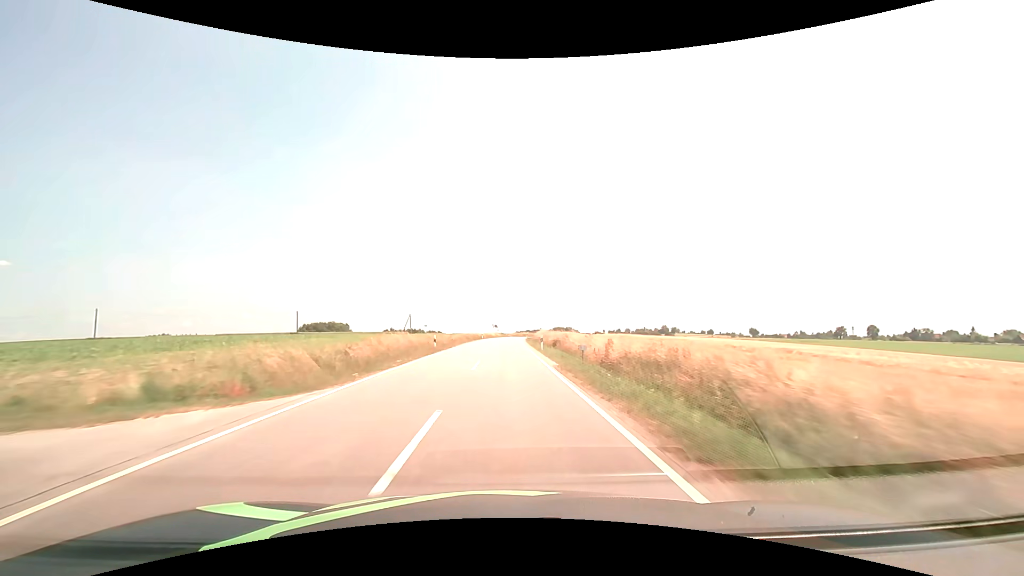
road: tertiary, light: Day
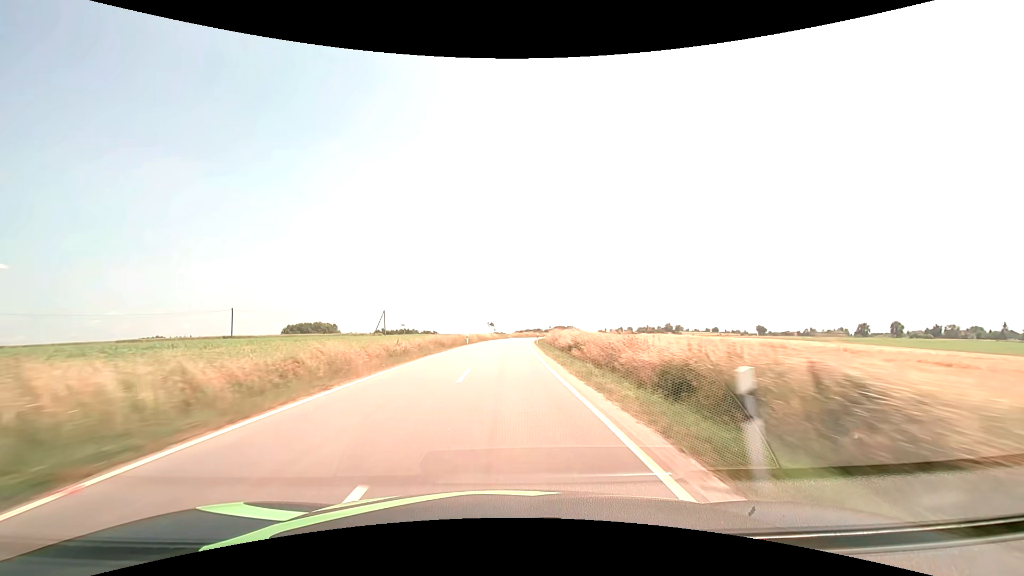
(+0.1, +28.2) m; 0°
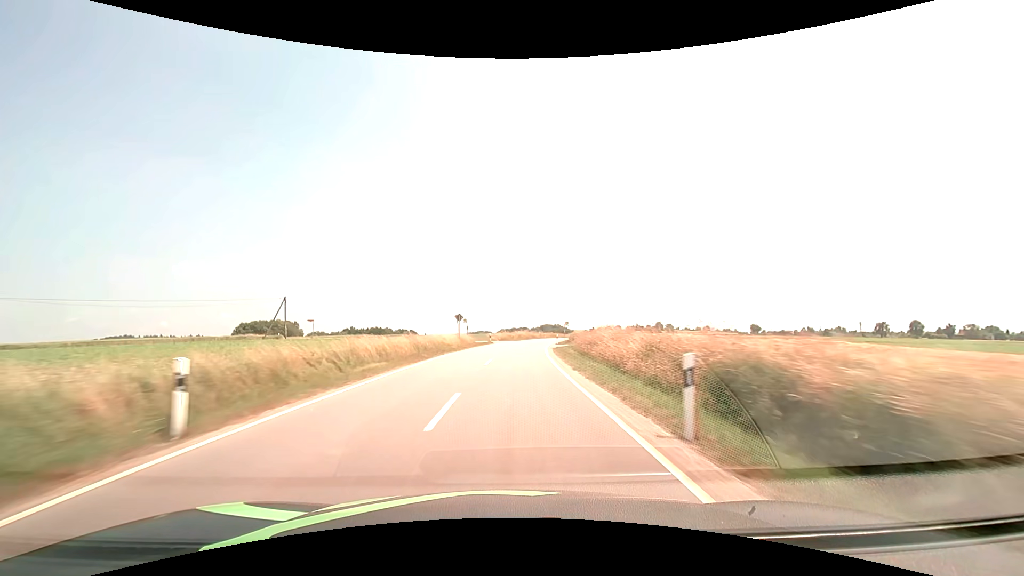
(+0.2, +42.4) m; +1°
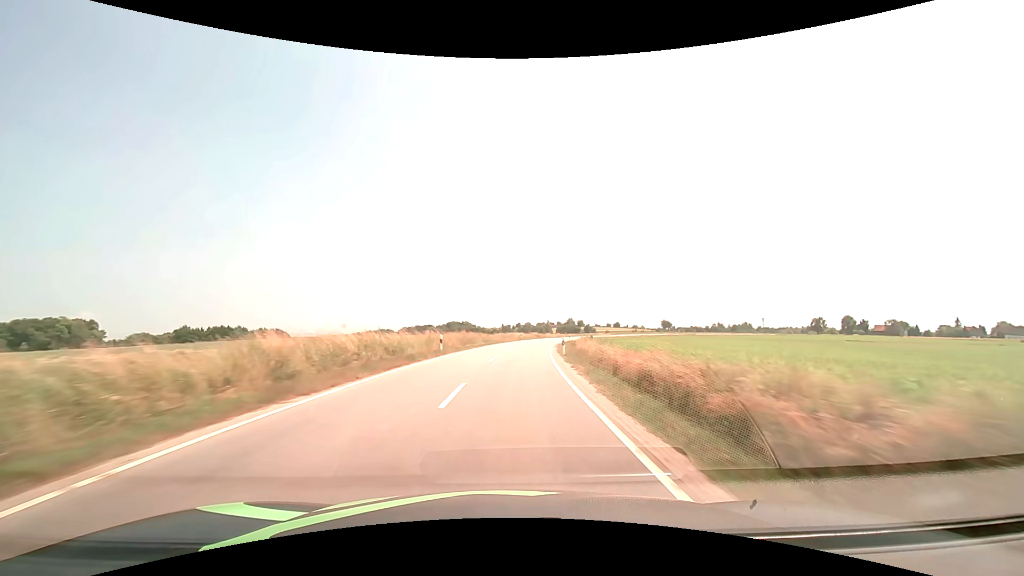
(+5.8, +70.6) m; +11°
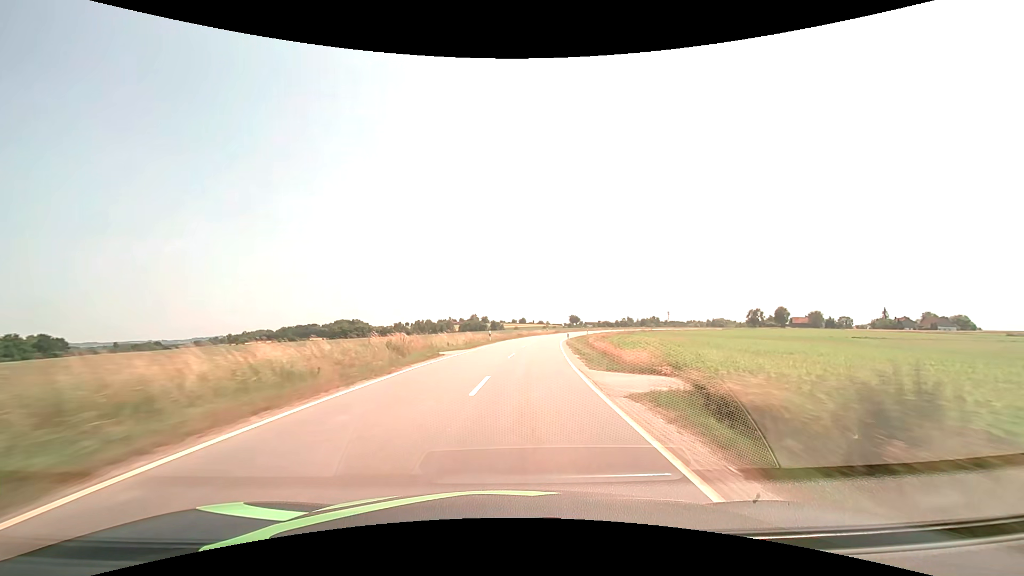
(+6.3, +70.8) m; +11°
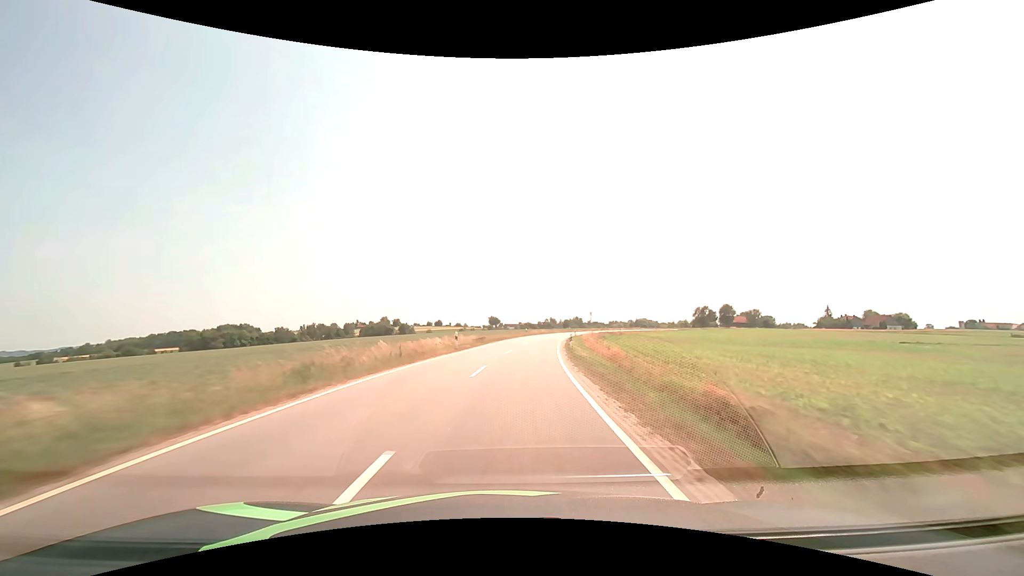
(+5.1, +56.7) m; +9°
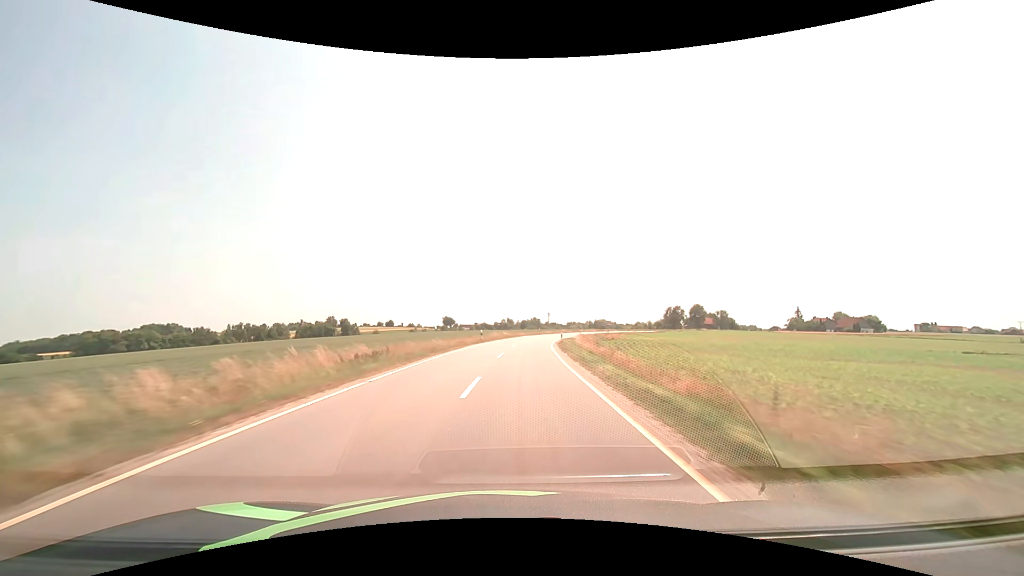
(+1.1, +28.4) m; +5°
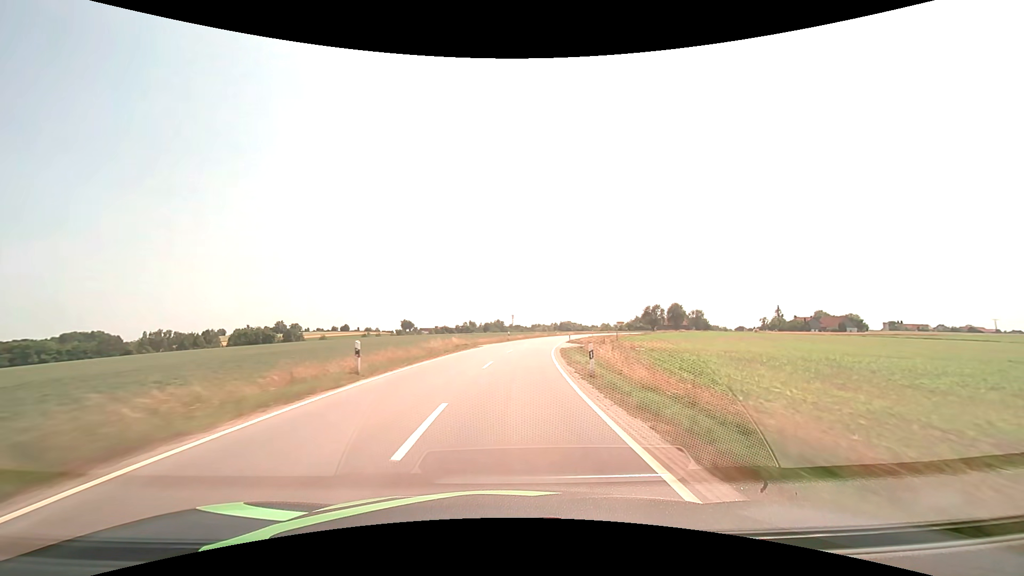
(+1.1, +28.3) m; +4°
(0, +10) (+1, +20) (+1, +30) (+2, +40) (+4, +50) (+5, +60) (+7, +70) (+9, +79) (+12, +89) (+14, +99) m
